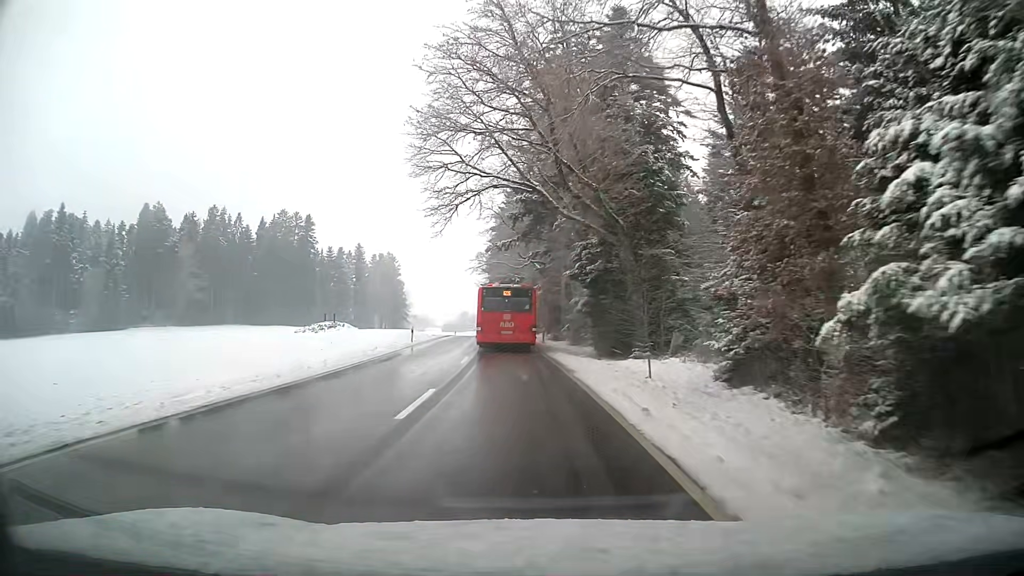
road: tertiary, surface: asphalt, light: Day
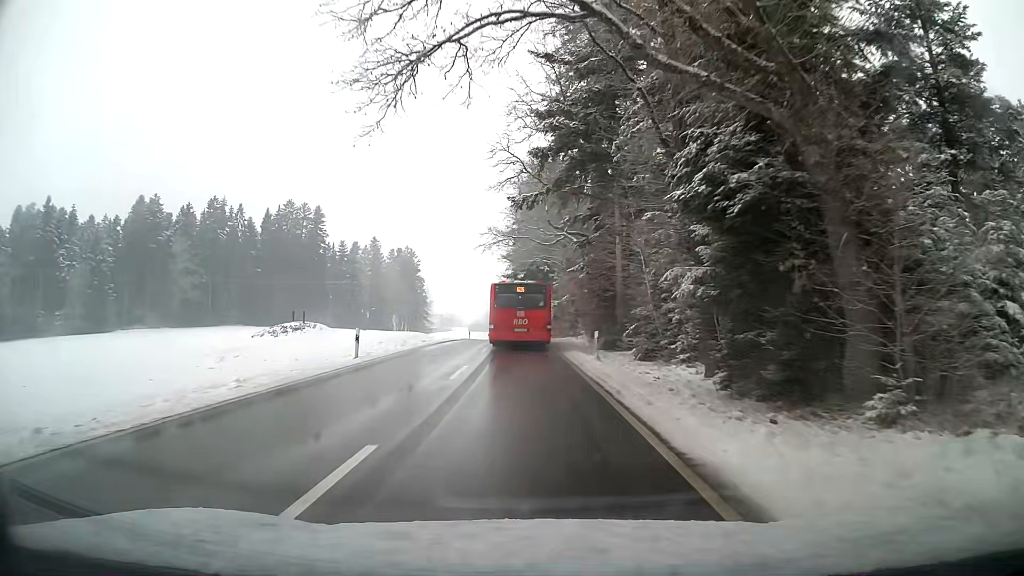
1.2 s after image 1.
(-0.4, +18.3) m; -2°
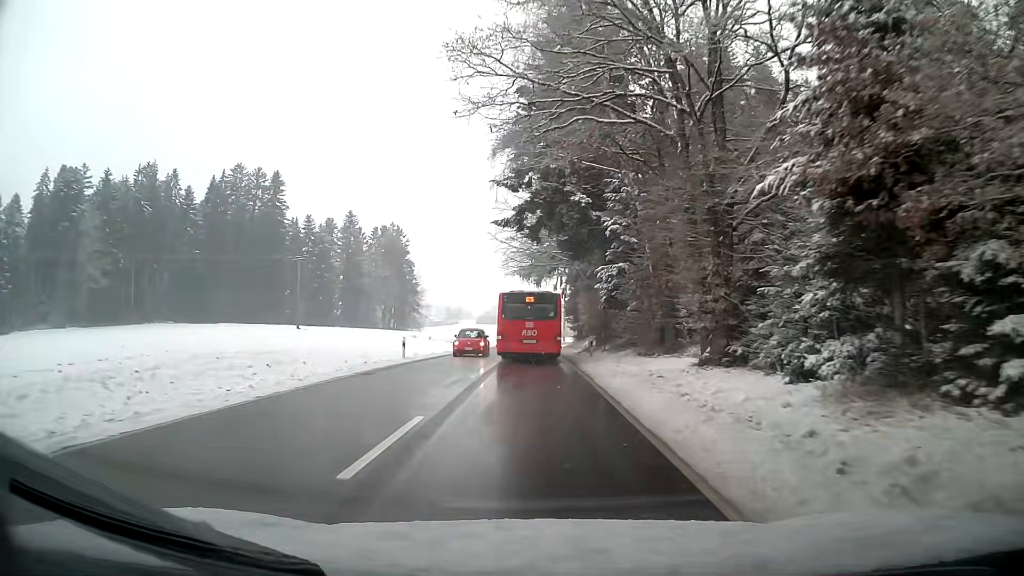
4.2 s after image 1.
(-0.5, +43.6) m; -1°
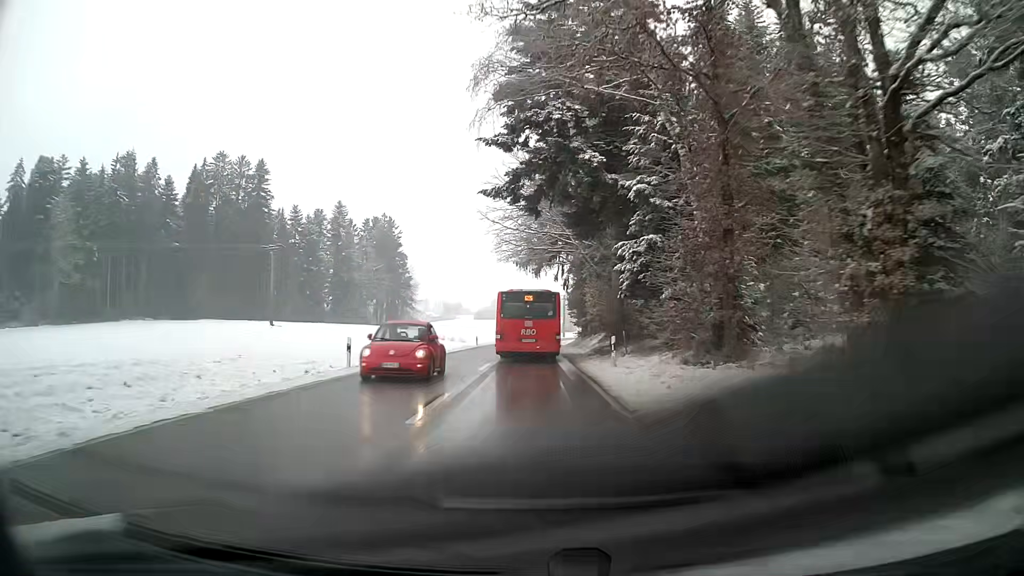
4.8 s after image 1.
(0.0, +8.7) m; 0°
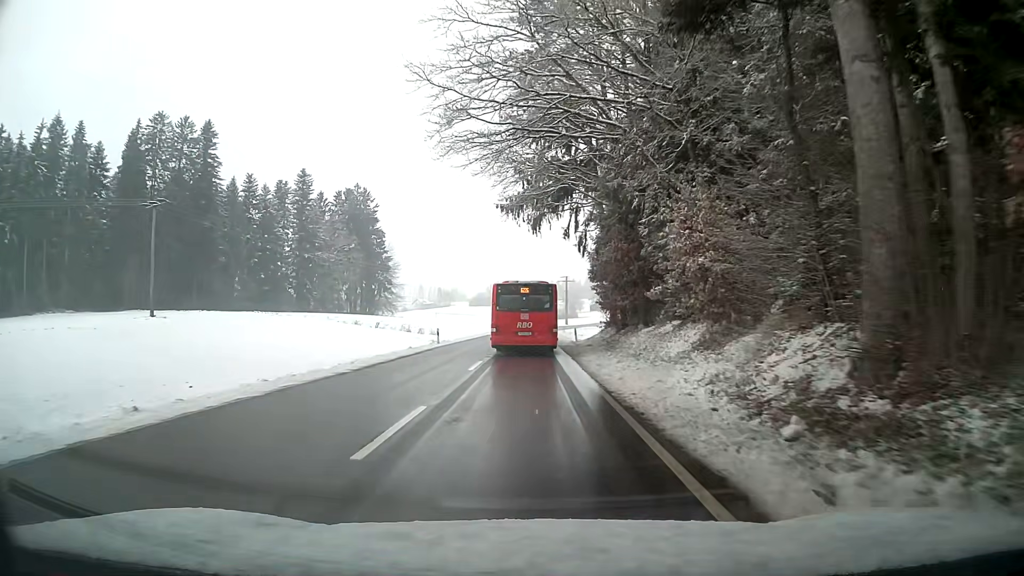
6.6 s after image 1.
(0.0, +26.4) m; 0°
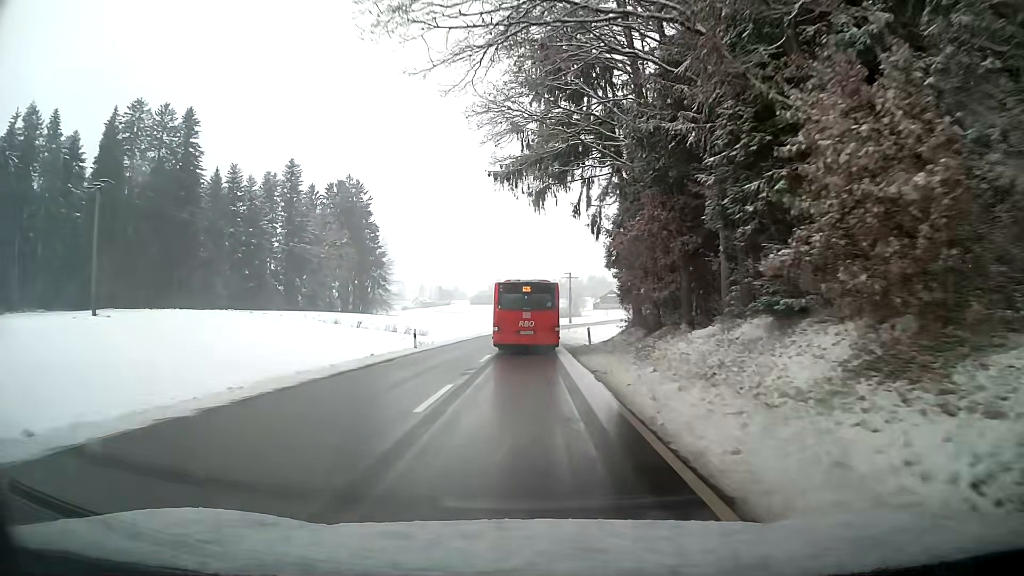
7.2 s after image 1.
(0.0, +8.6) m; 0°
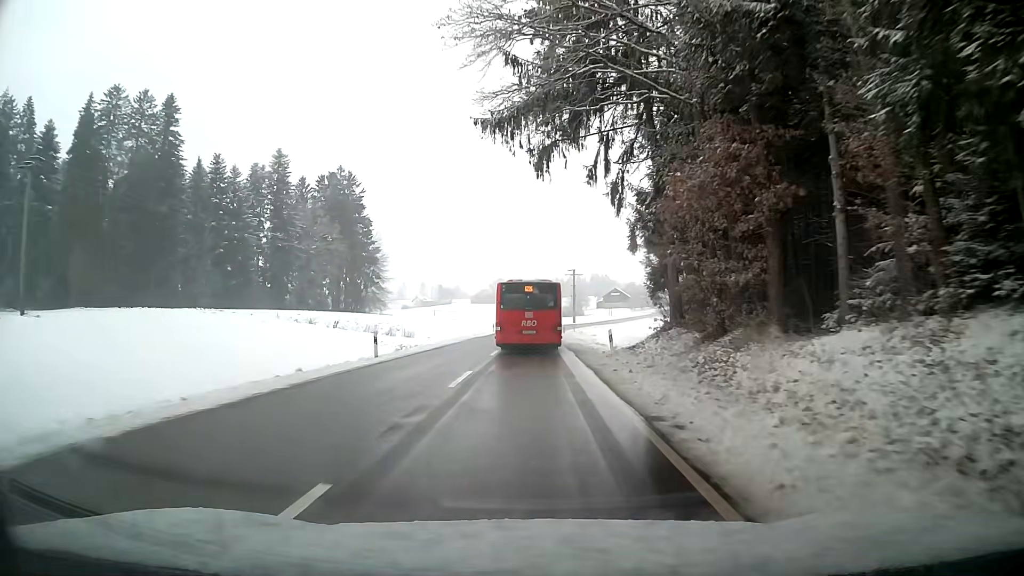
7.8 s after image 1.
(0.0, +8.5) m; 0°
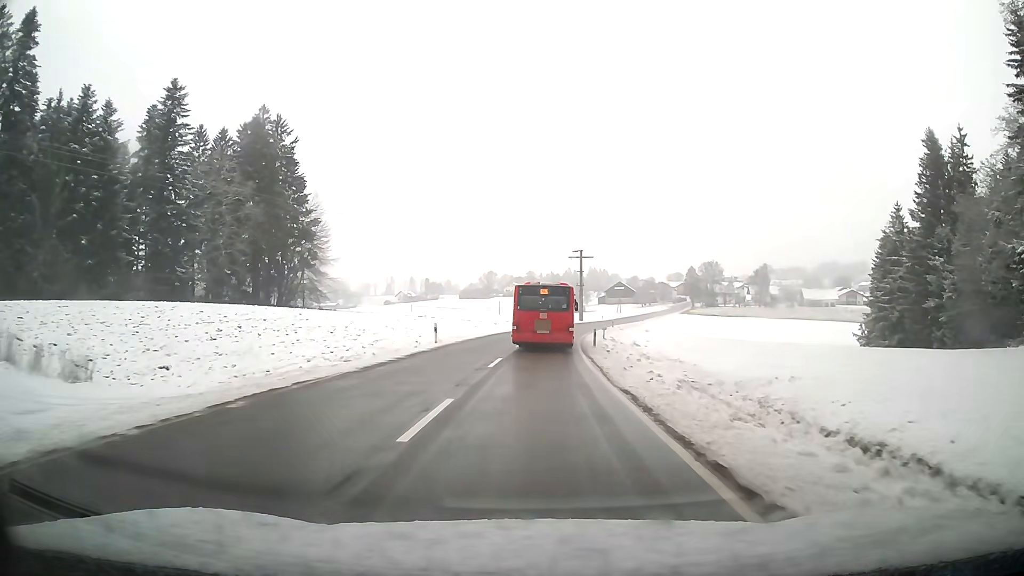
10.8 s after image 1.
(+0.5, +41.8) m; +1°
